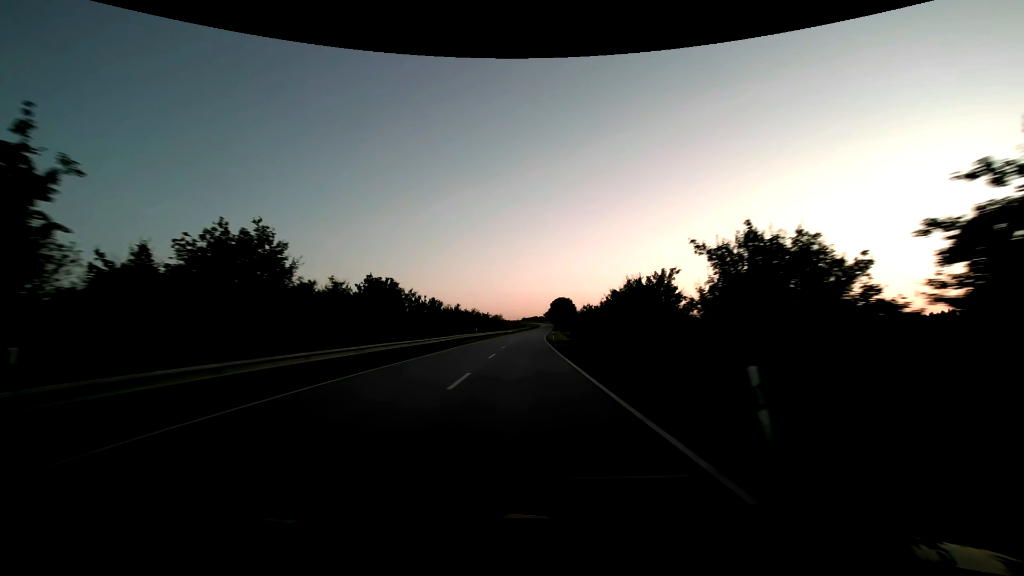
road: secondary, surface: asphalt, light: Sunrise
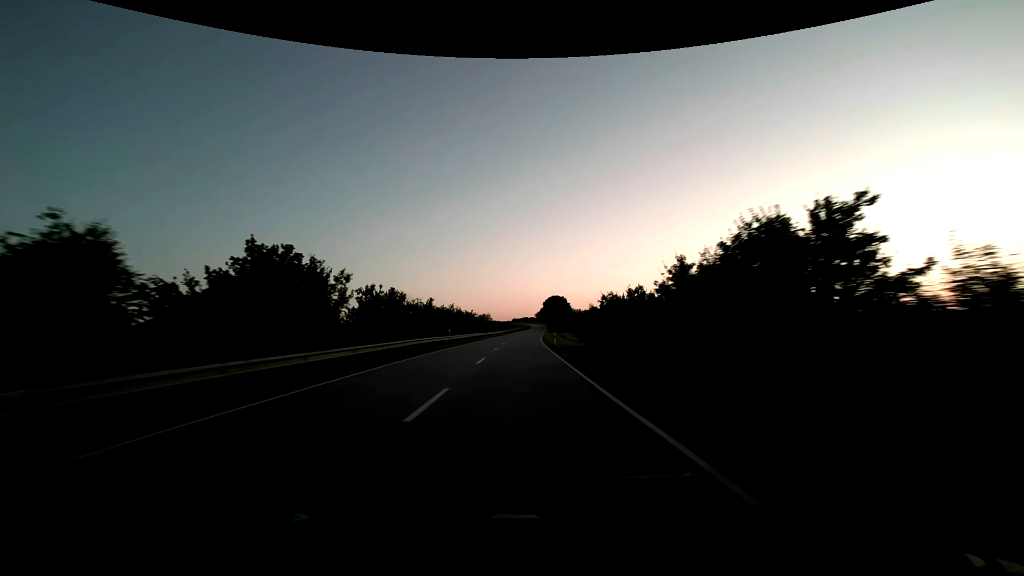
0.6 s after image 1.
(+0.2, +15.8) m; +1°
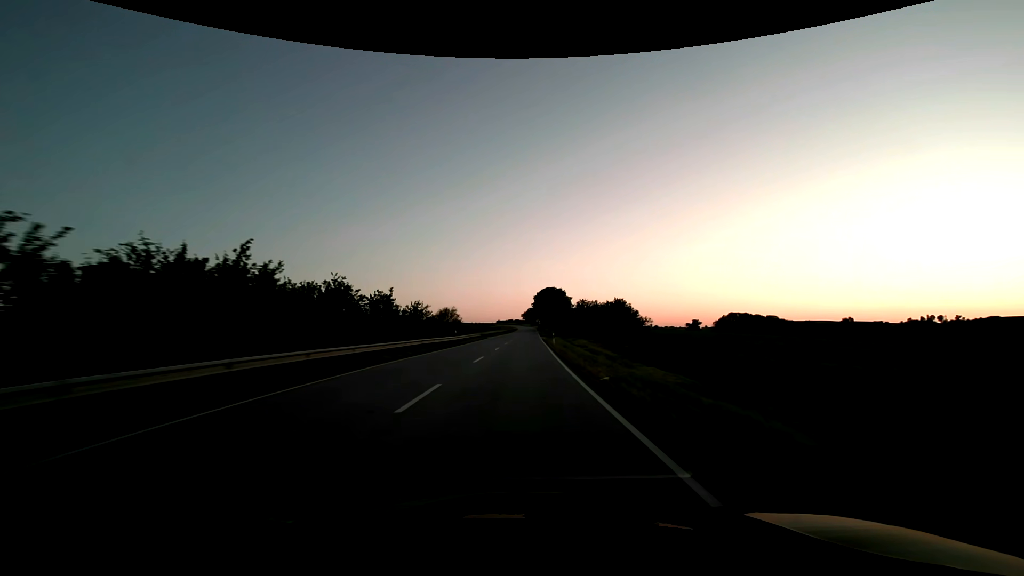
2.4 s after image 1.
(+0.8, +47.3) m; +2°
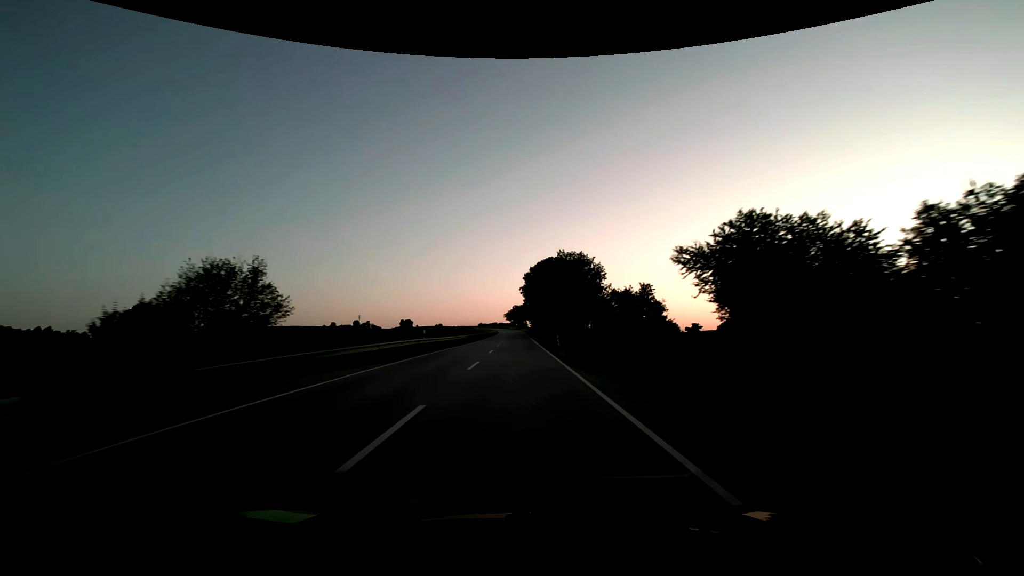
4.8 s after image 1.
(+1.2, +63.1) m; +2°
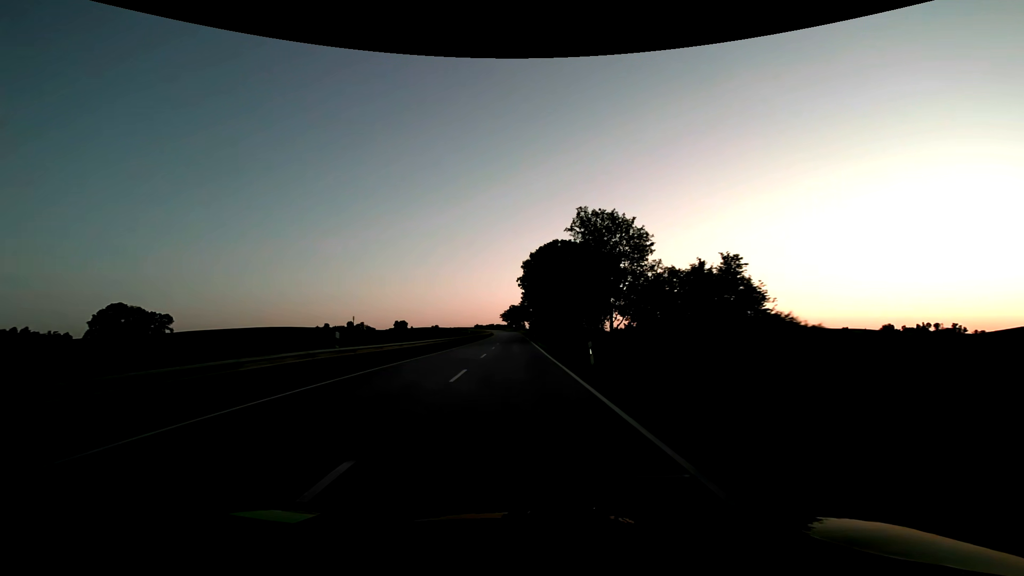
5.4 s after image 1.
(0.0, +15.8) m; 0°
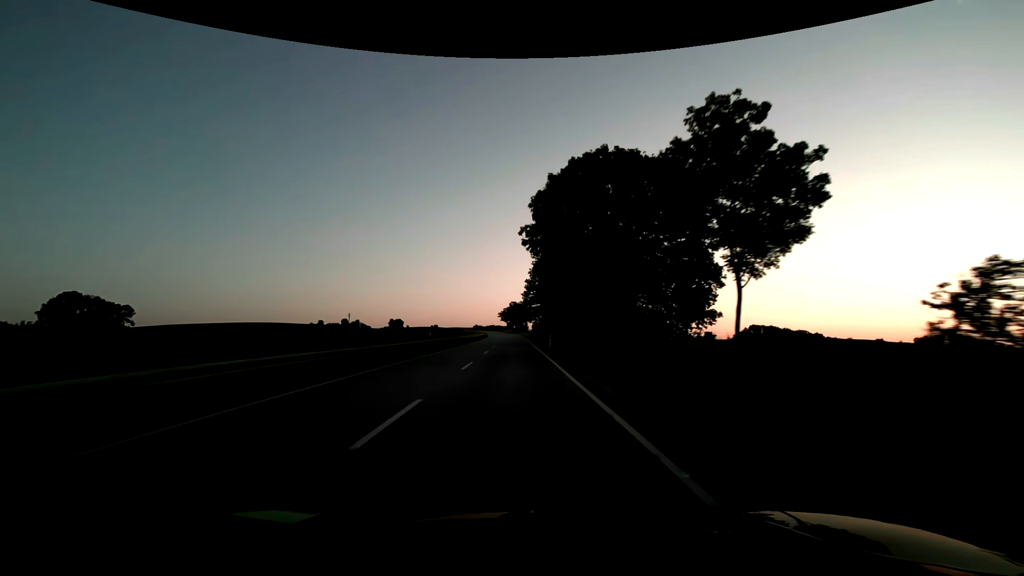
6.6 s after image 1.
(0.0, +31.6) m; 0°
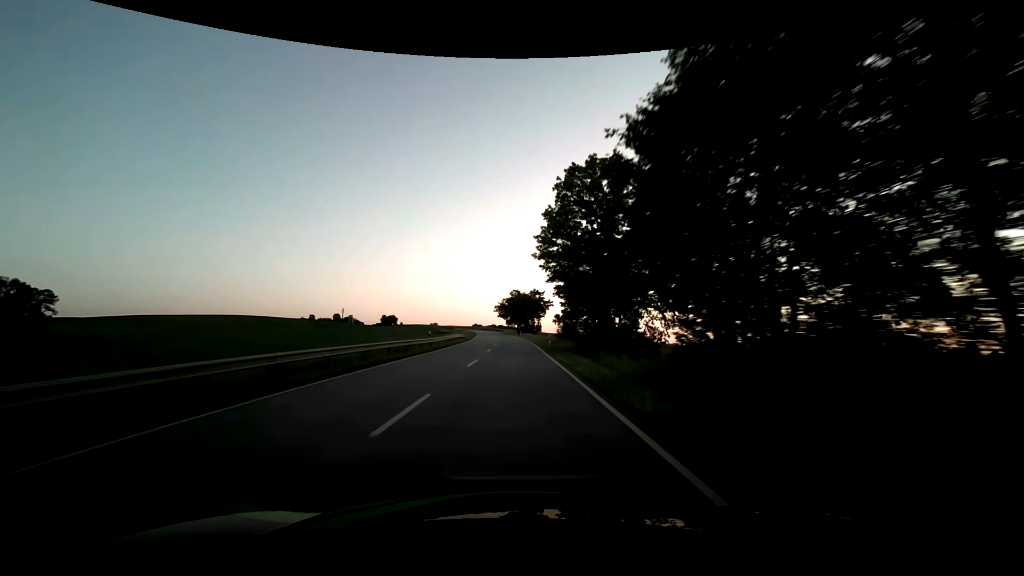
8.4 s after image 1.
(-0.2, +47.3) m; 0°
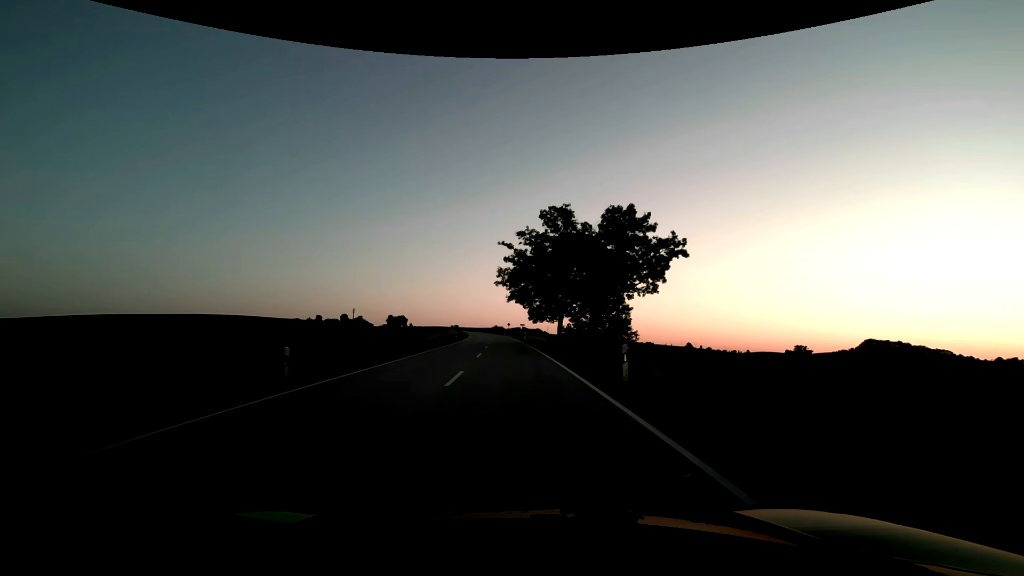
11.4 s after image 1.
(-1.2, +78.9) m; -3°
(0, +10) (0, +20) (0, +30) (-1, +40) (-1, +50) (-2, +60) (-2, +70) (-3, +80) (-4, +90) (-4, +100) m
